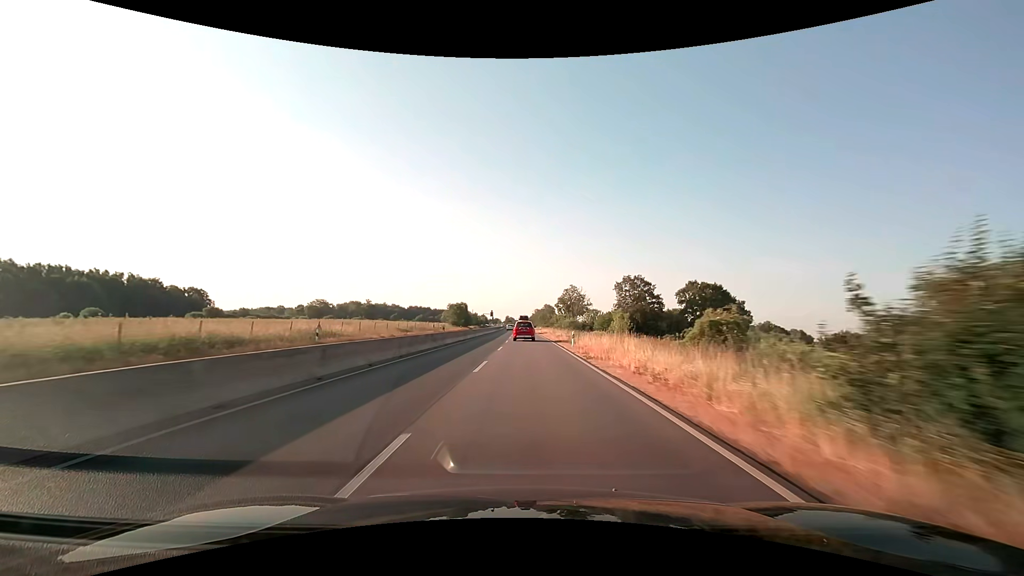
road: trunk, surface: asphalt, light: Day
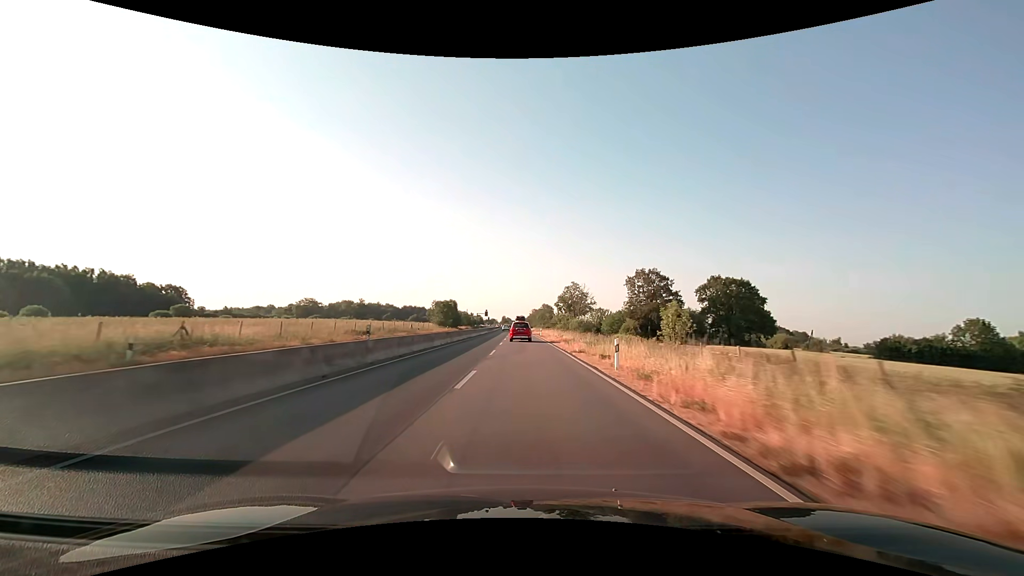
(0.0, +15.7) m; 0°
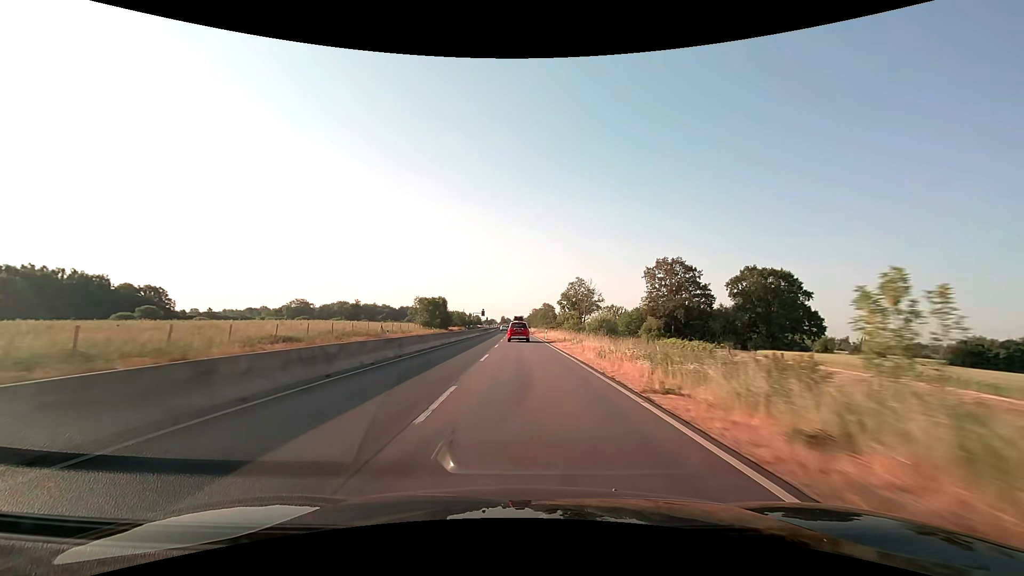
(0.0, +15.7) m; 0°
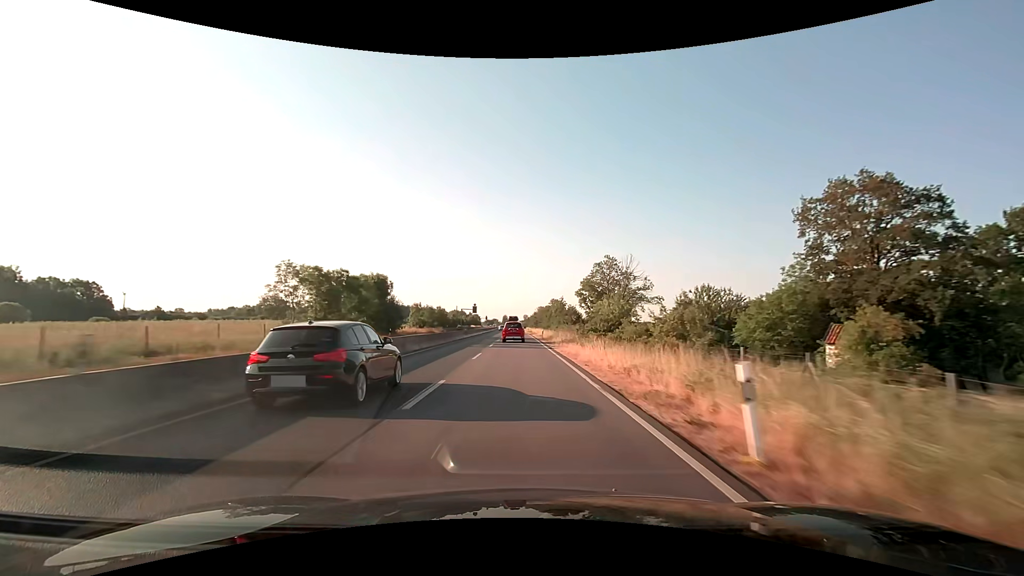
(-0.1, +46.9) m; 0°
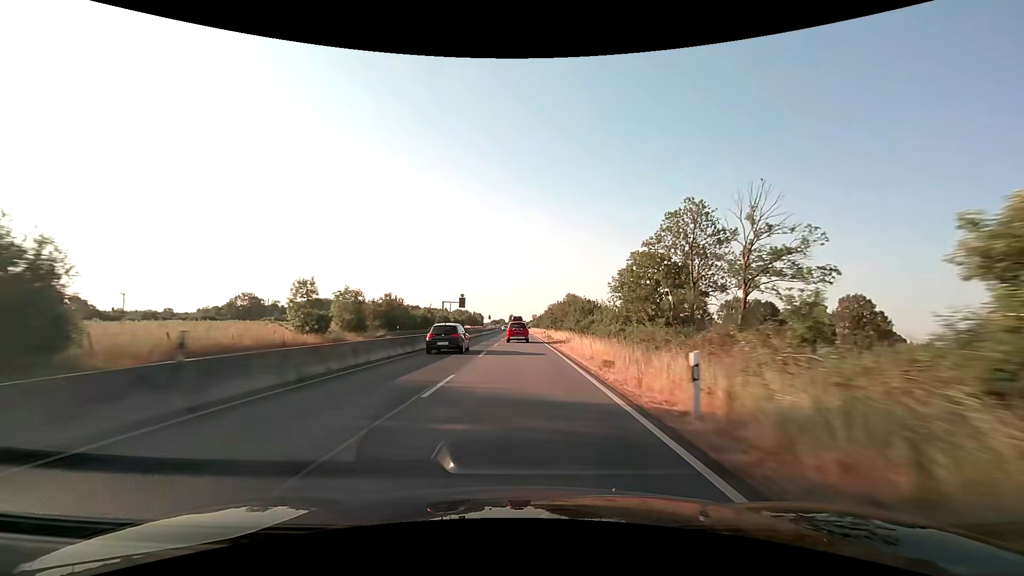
(-0.3, +46.8) m; -1°
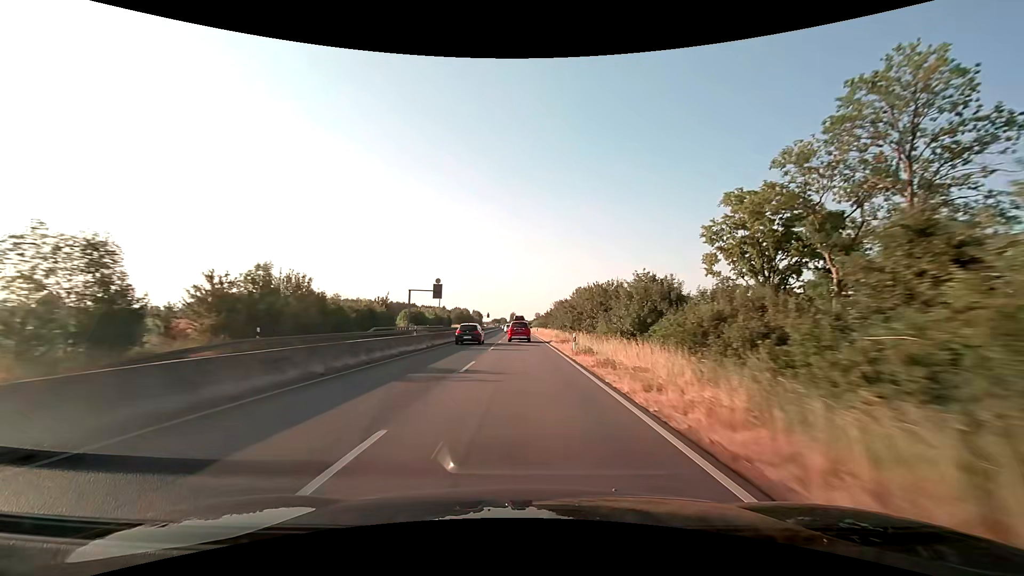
(-0.1, +31.1) m; 0°
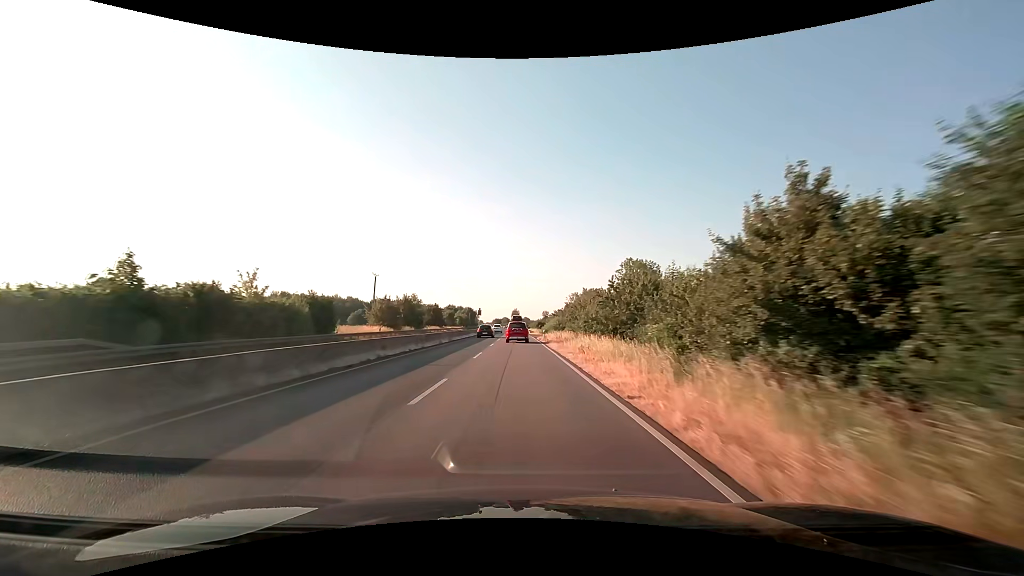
(-0.5, +77.8) m; -1°
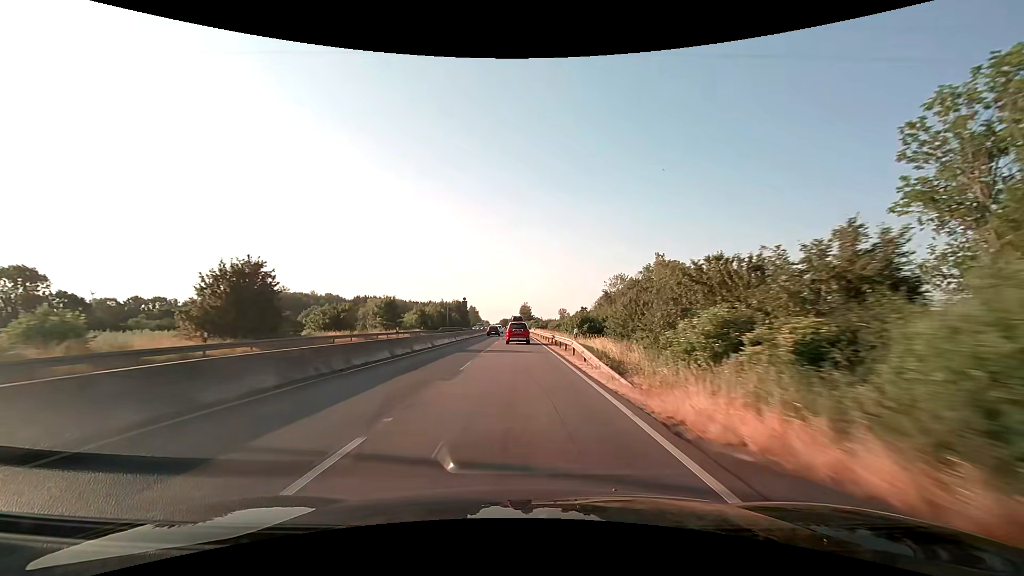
(-0.8, +77.4) m; -1°
(0, +10) (0, +20) (0, +30) (0, +40) (0, +50) (-1, +60) (-1, +70) (-1, +80) (-2, +90) (-2, +100) m
